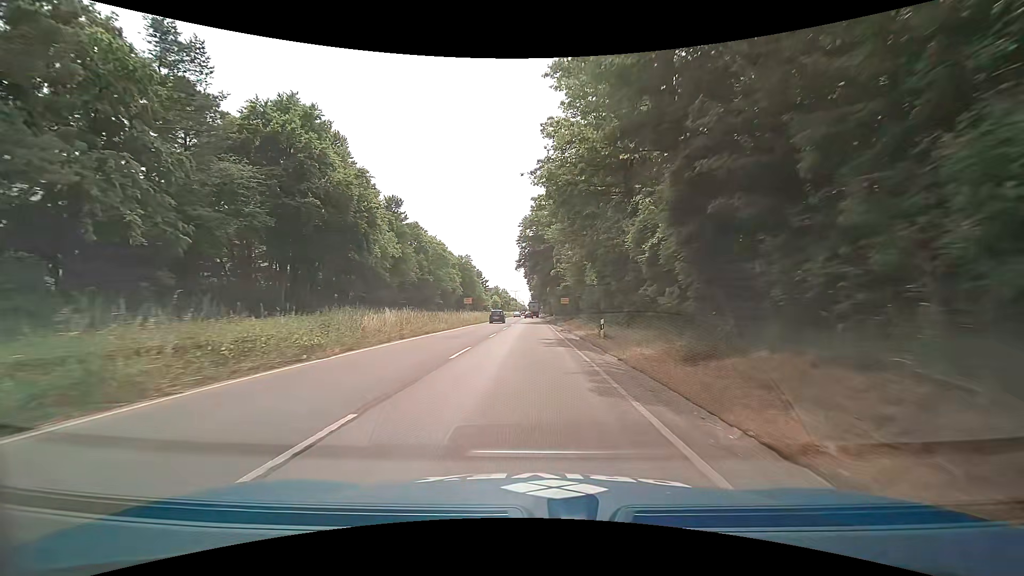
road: trunk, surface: asphalt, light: Day
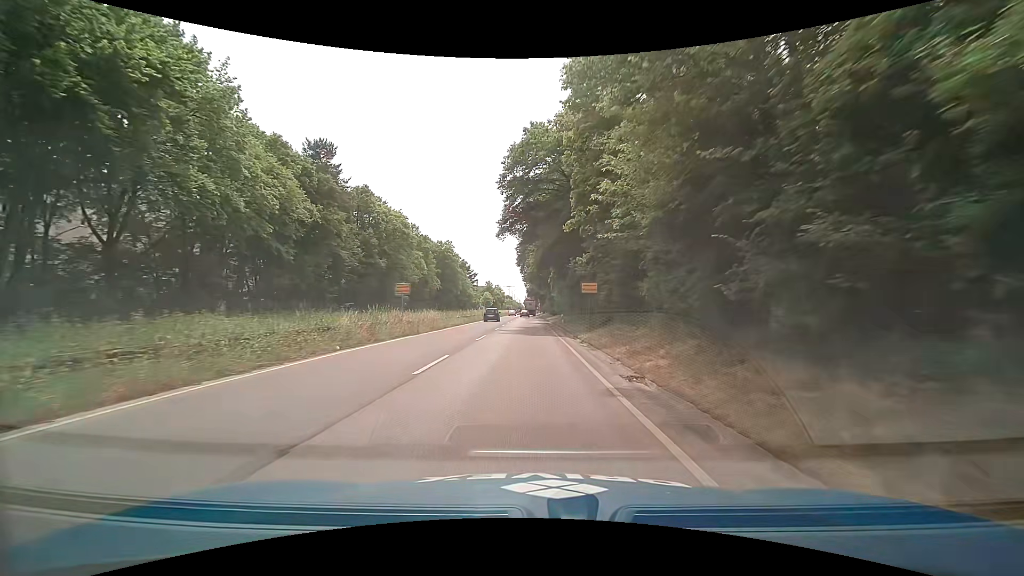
(+0.2, +27.8) m; +1°
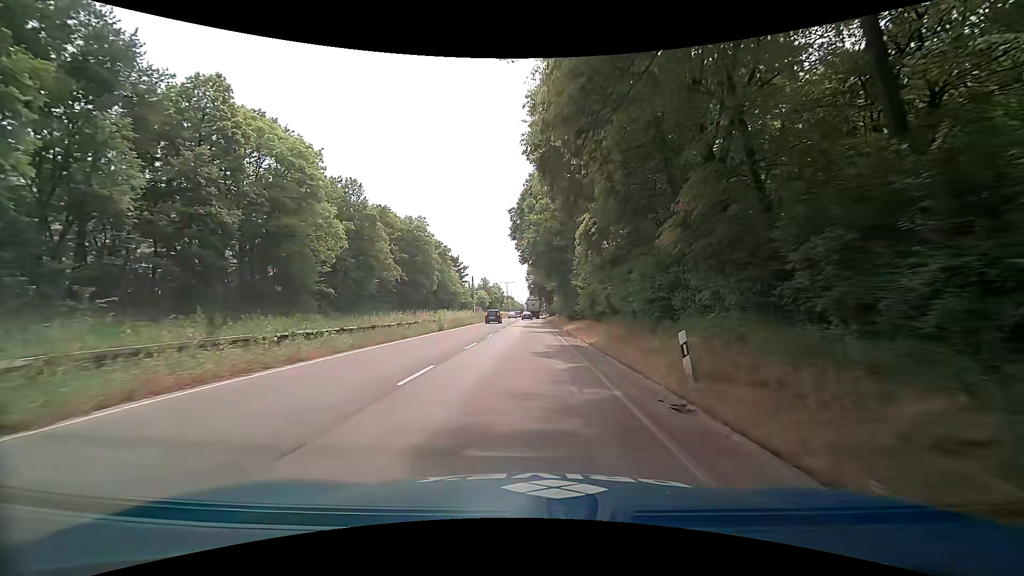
(0.0, +34.2) m; -1°
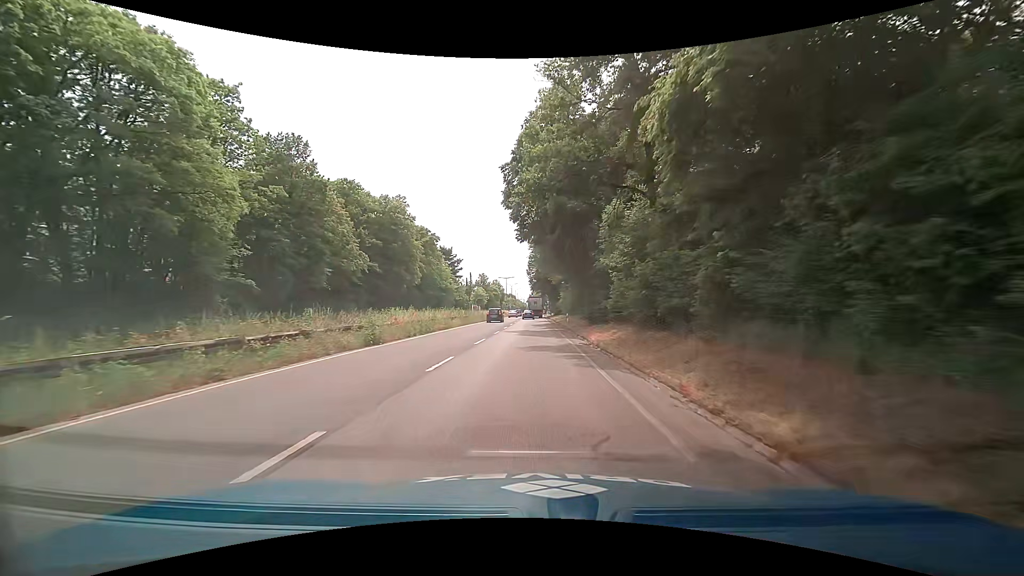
(0.0, +15.7) m; 0°
(0, +10) (0, +20) (0, +30) (0, +40) (0, +50) (0, +60) (0, +70) (0, +80) (0, +90) (0, +100) m
